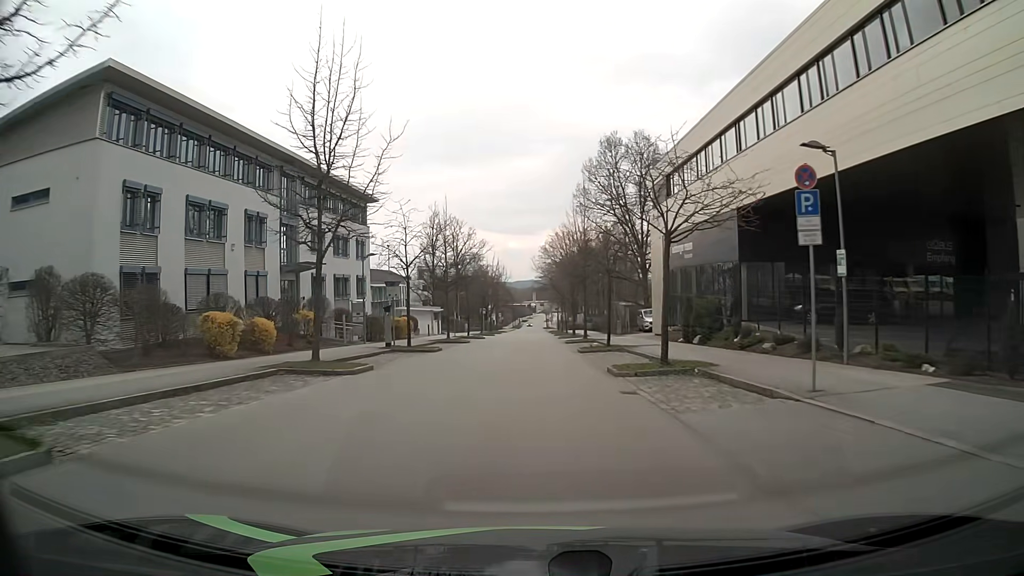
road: residential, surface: asphalt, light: Day
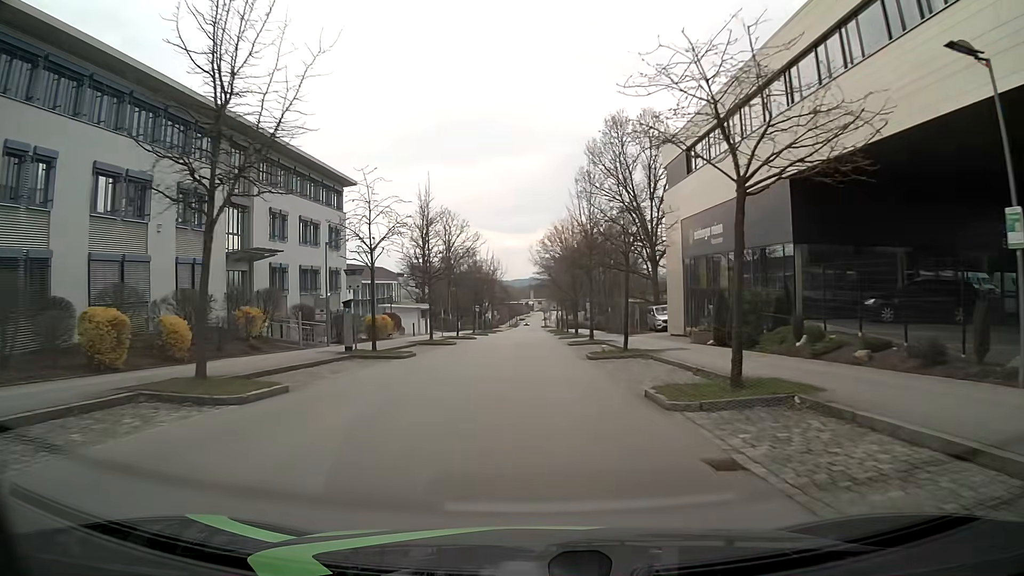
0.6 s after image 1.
(0.0, +6.8) m; 0°
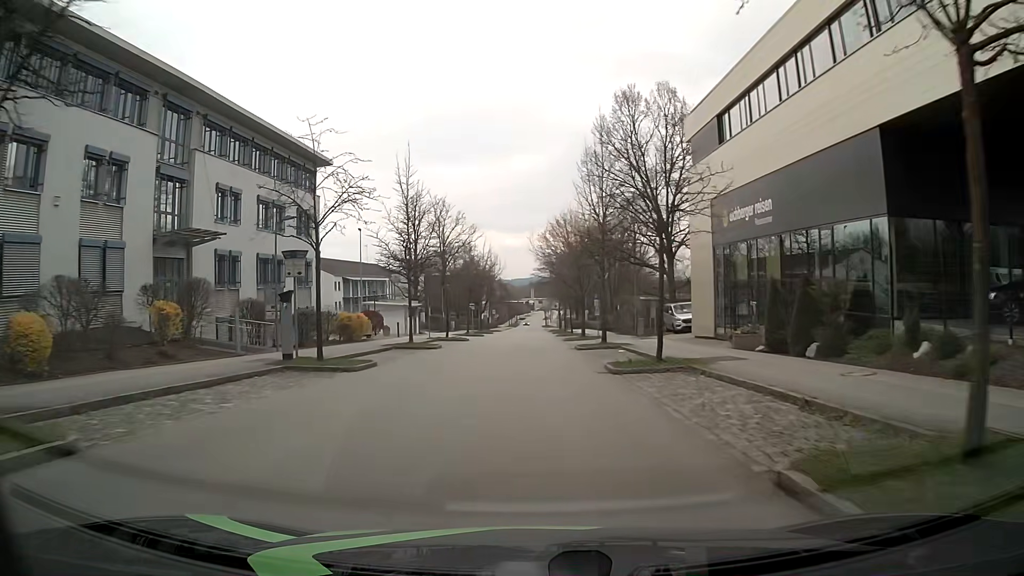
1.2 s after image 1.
(0.0, +6.8) m; 0°
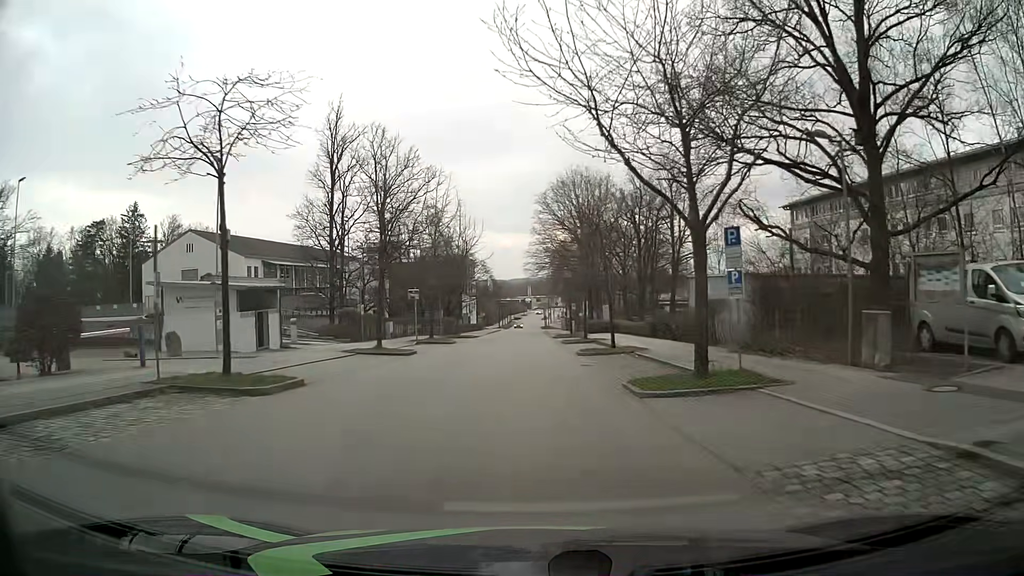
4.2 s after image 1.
(+0.1, +34.0) m; 0°
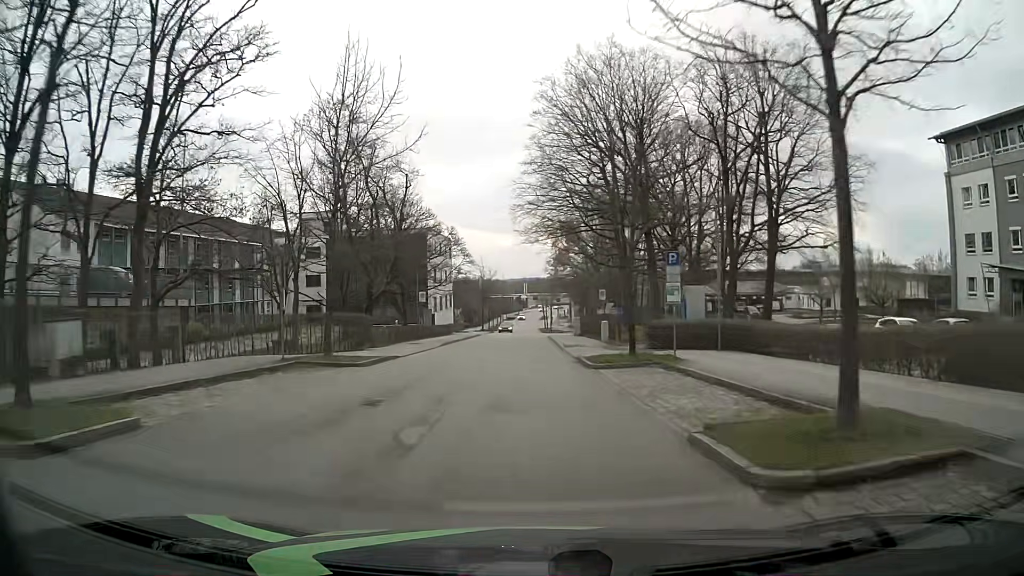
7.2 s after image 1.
(+0.1, +34.7) m; +1°
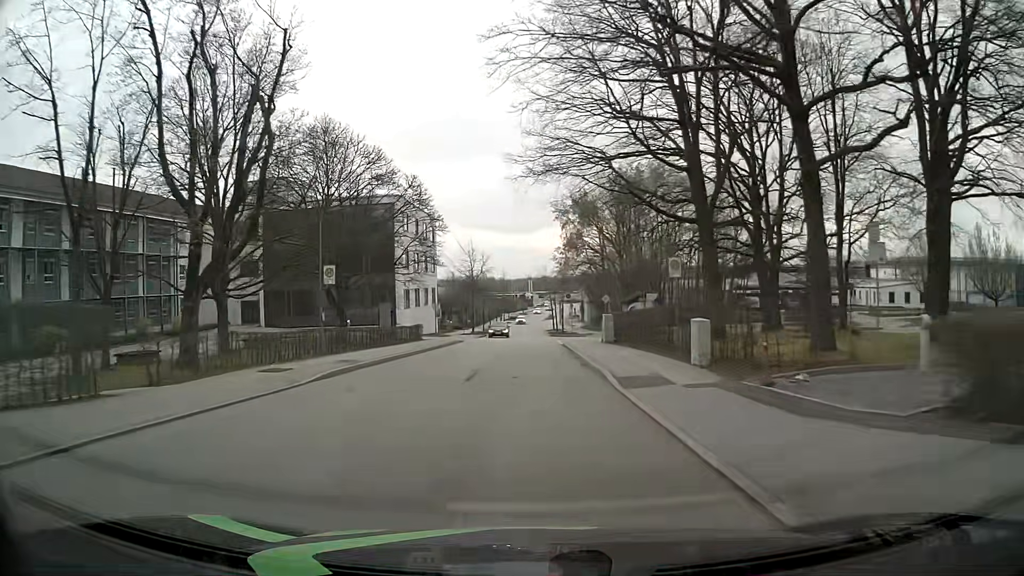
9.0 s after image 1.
(0.0, +21.6) m; 0°
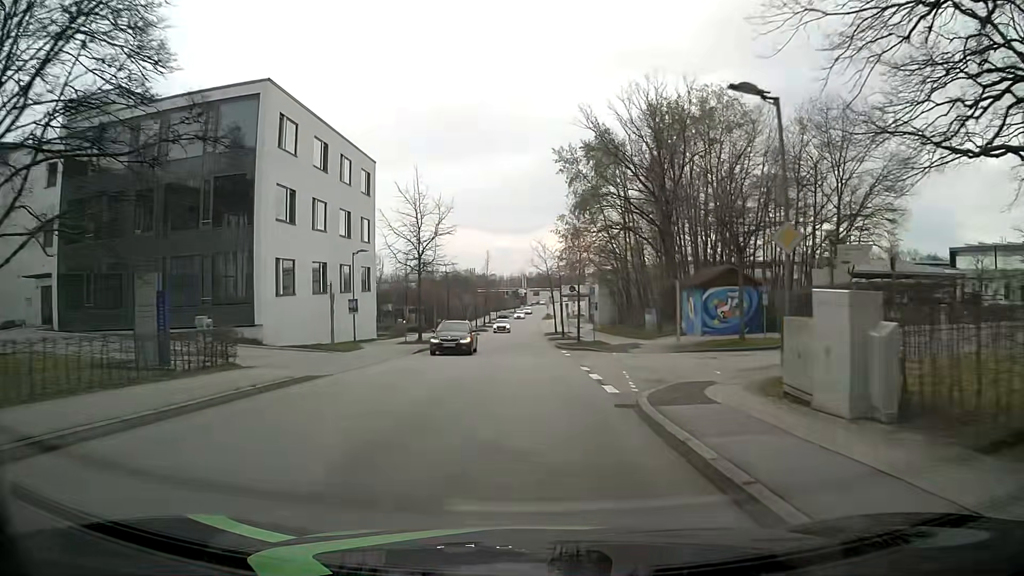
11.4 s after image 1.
(0.0, +29.9) m; 0°
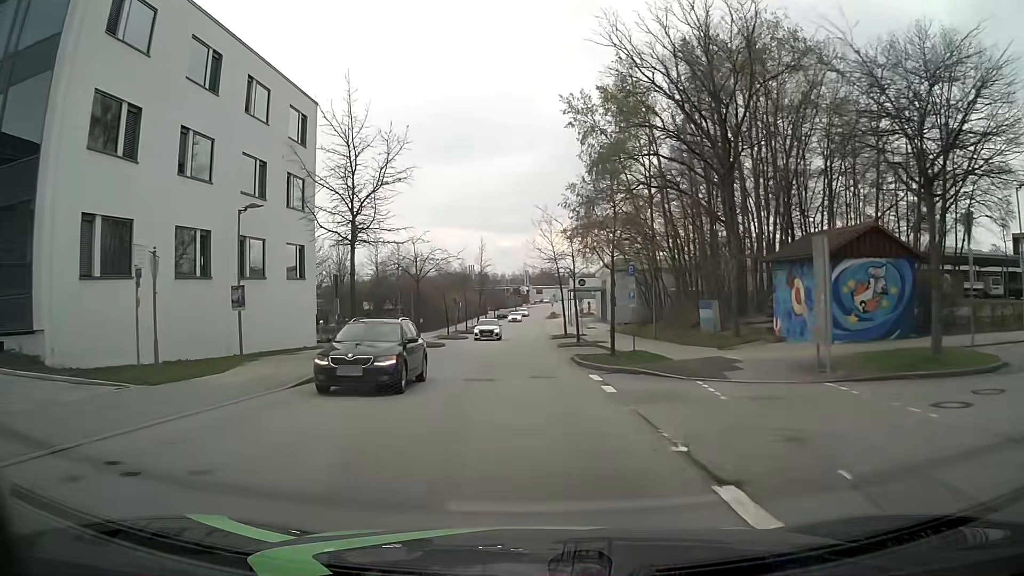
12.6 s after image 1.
(+0.1, +15.2) m; 0°
(0, +10) (0, +20) (0, +30) (0, +40) (0, +50) (0, +60) (0, +70) (0, +80) (0, +90) (0, +100) m
